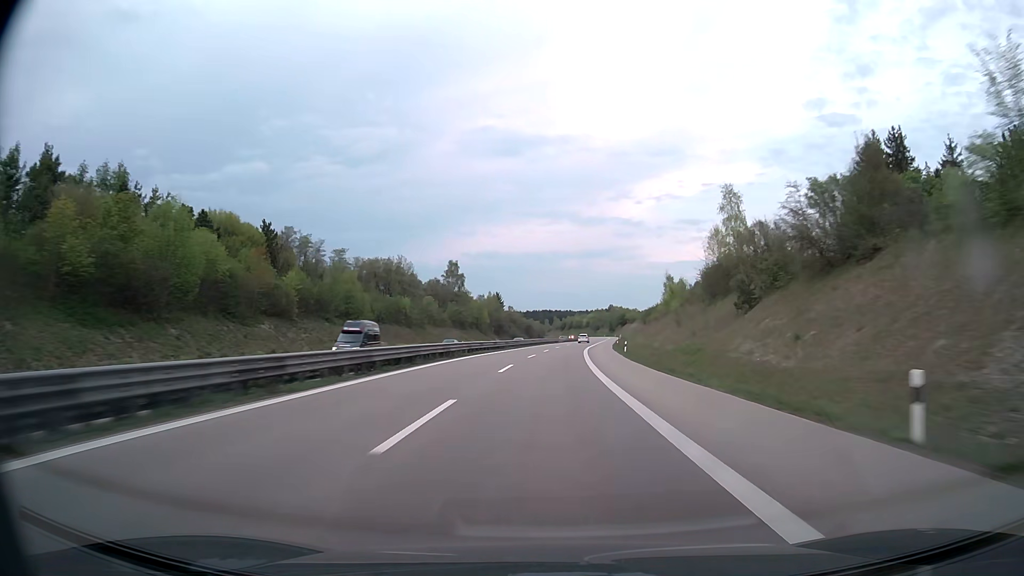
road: trunk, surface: asphalt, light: Day
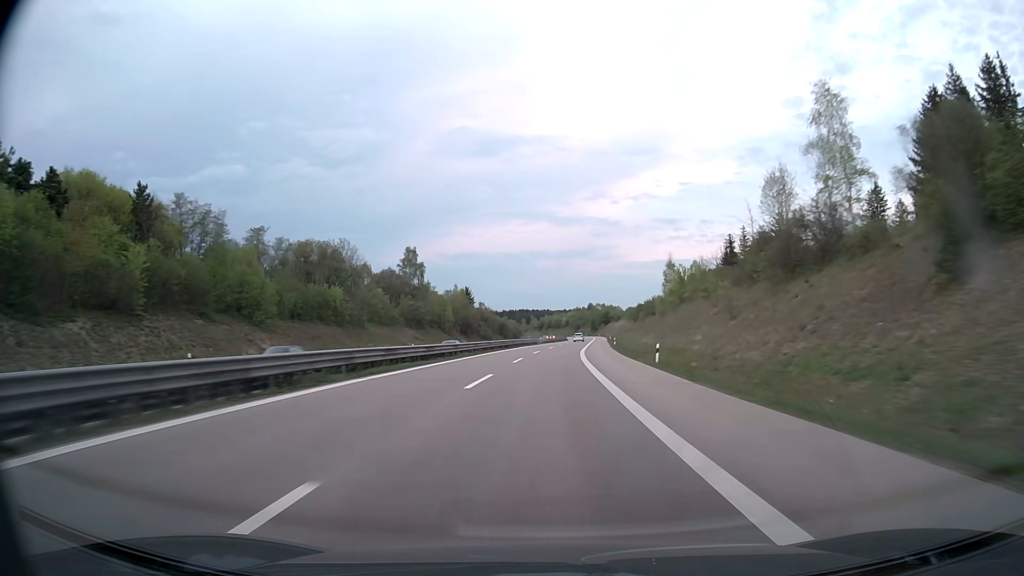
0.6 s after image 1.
(+0.4, +25.5) m; +2°
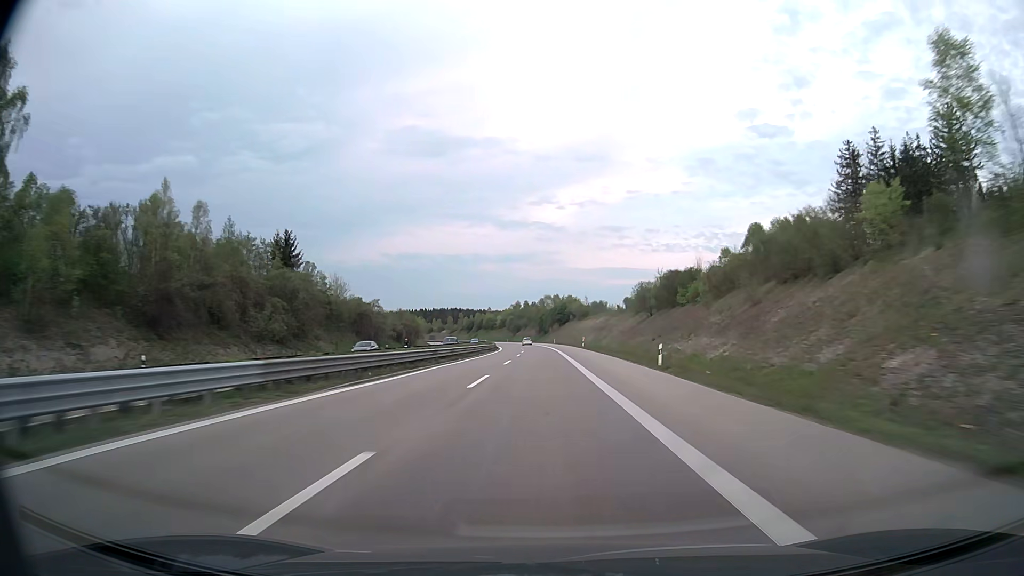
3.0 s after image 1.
(+5.3, +102.2) m; +5°
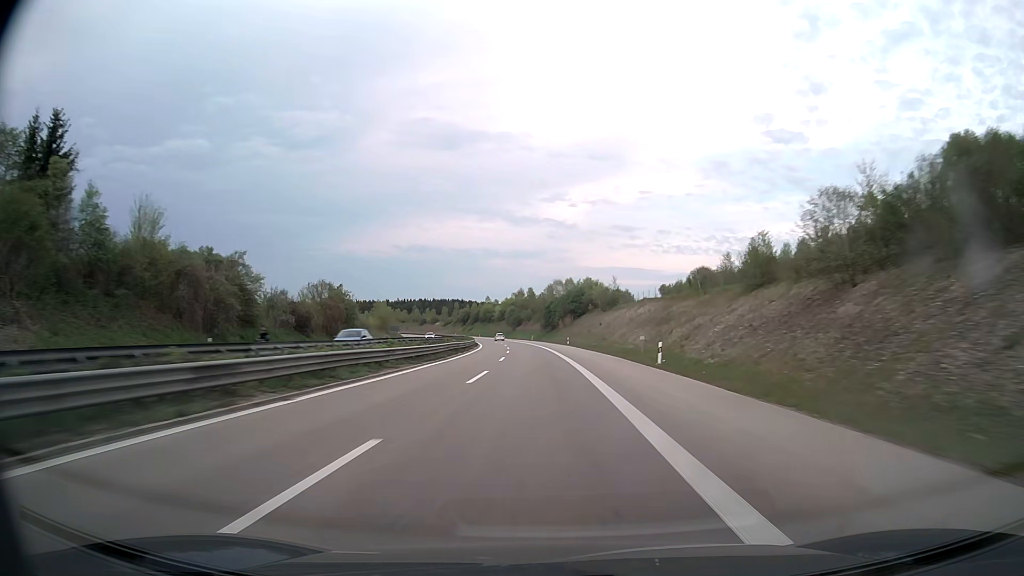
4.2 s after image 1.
(-0.1, +51.2) m; 0°
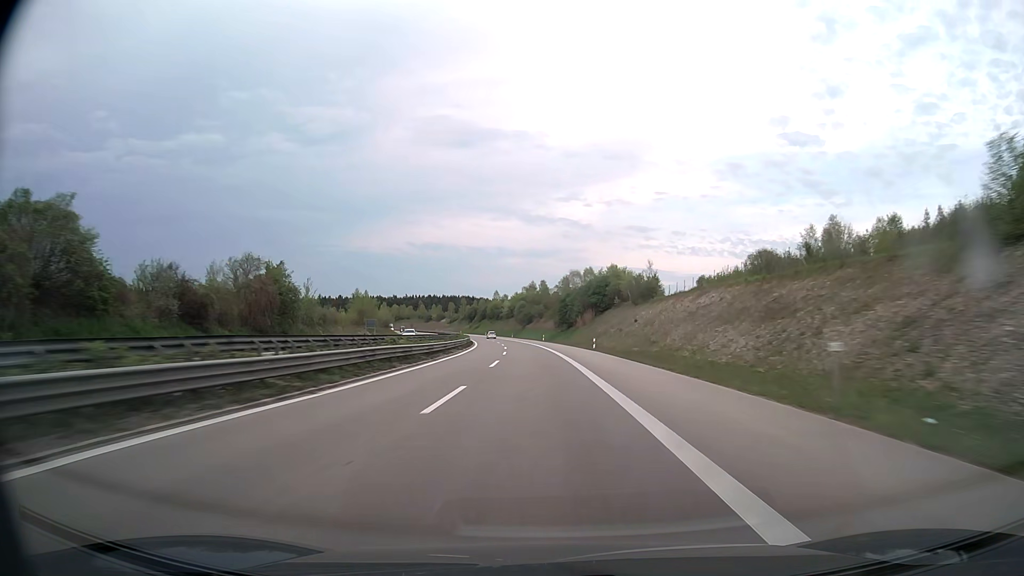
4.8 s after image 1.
(-0.3, +25.4) m; -1°
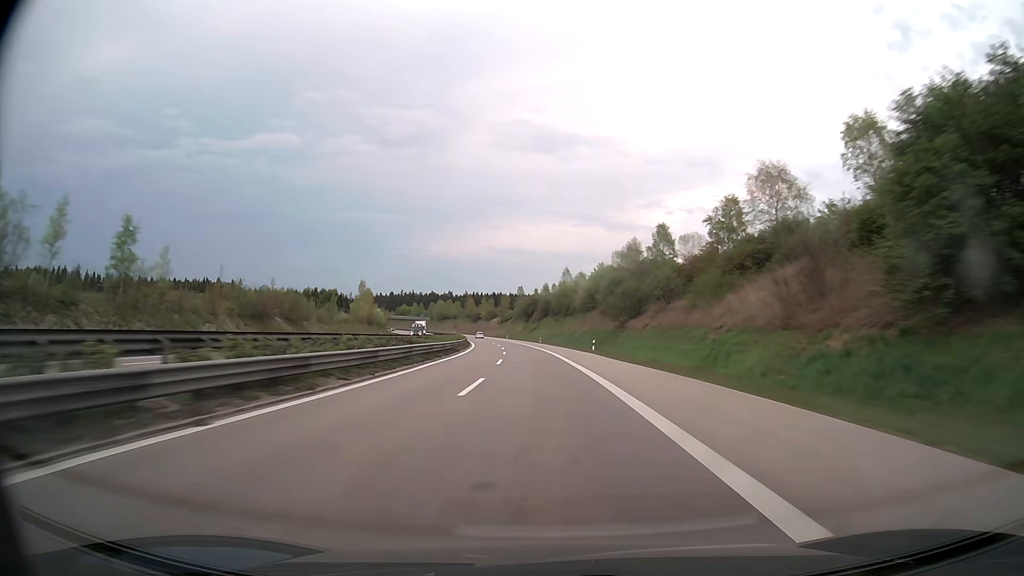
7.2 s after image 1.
(-5.4, +100.8) m; -7°
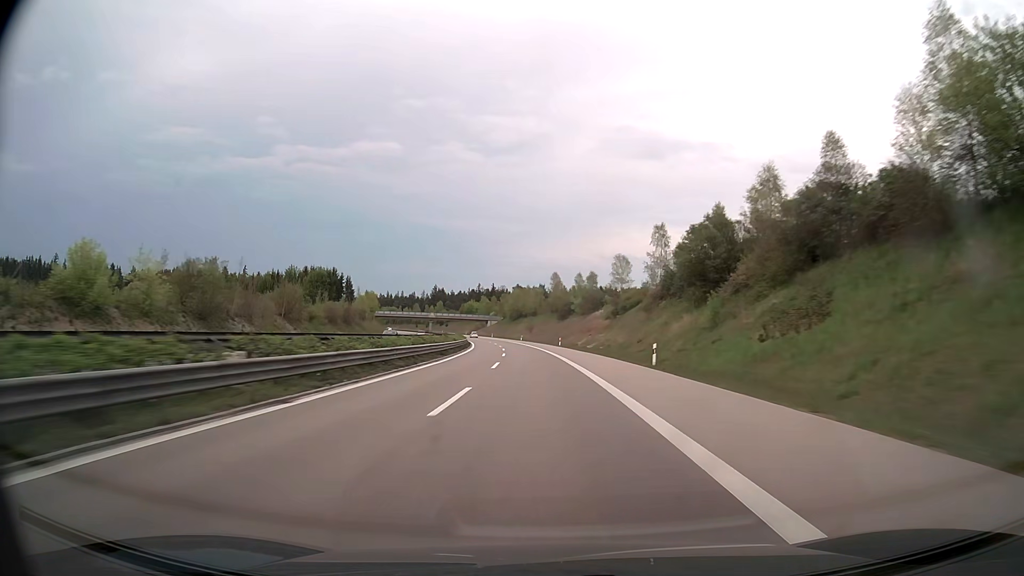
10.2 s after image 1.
(-9.2, +125.6) m; -9°
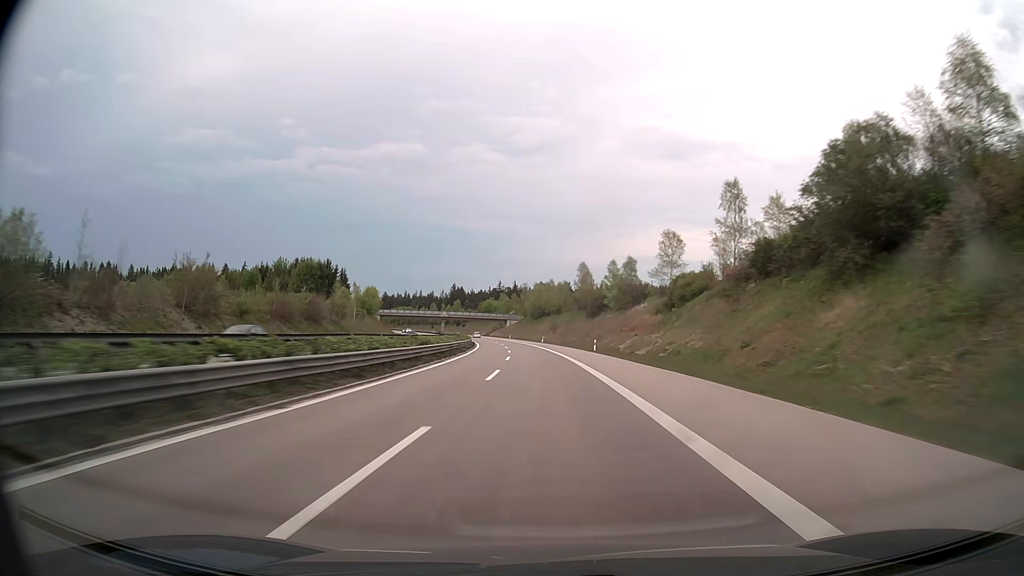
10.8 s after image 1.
(-0.5, +25.3) m; -2°
(0, +10) (0, +20) (-1, +30) (-1, +40) (-2, +50) (-2, +60) (-3, +70) (-4, +80) (-5, +90) (-6, +100) m
